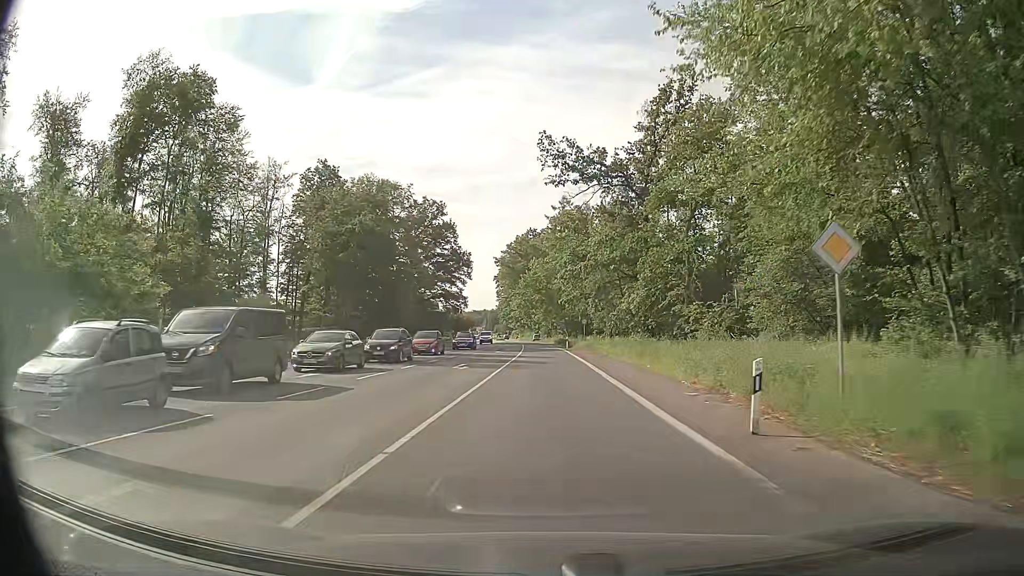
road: primary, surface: asphalt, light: Day
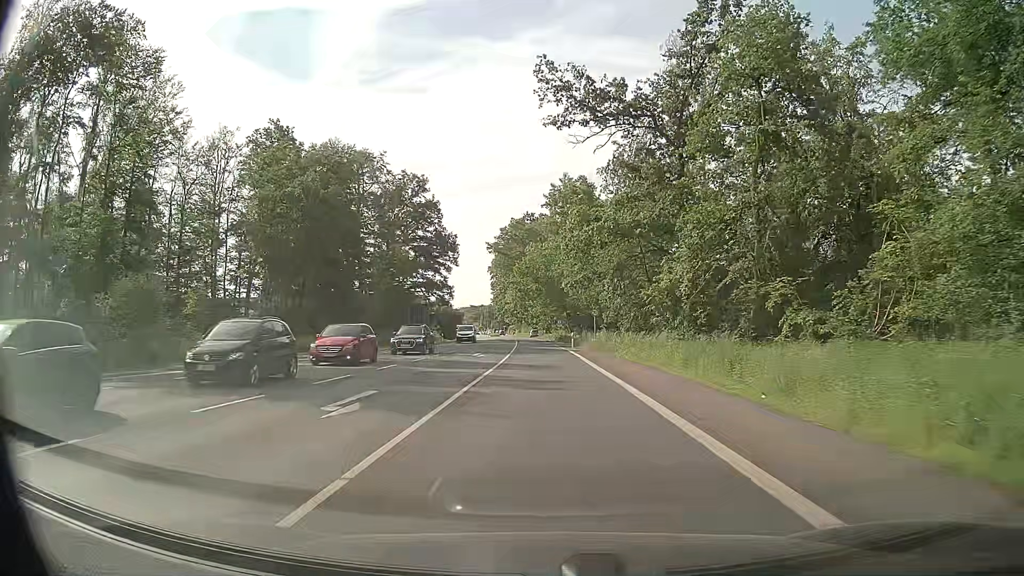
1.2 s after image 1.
(-0.1, +16.0) m; 0°
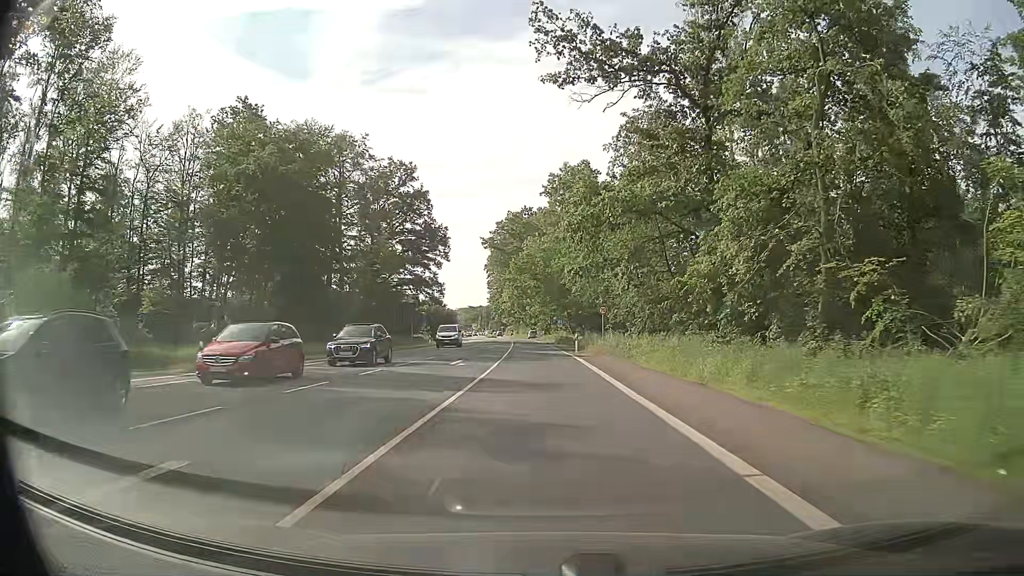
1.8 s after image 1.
(0.0, +8.0) m; 0°
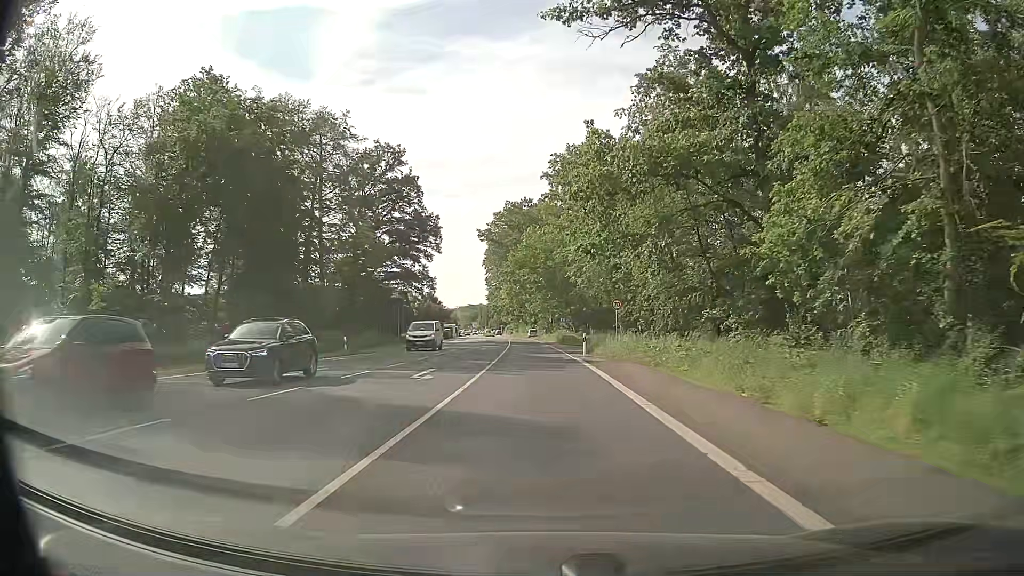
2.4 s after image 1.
(0.0, +7.9) m; 0°
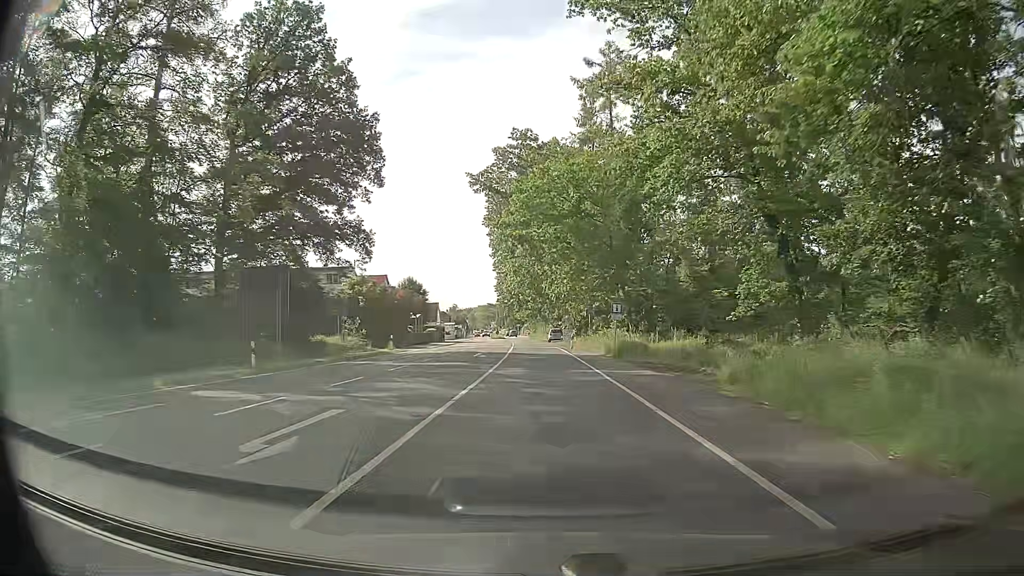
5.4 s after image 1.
(-0.7, +38.8) m; -2°
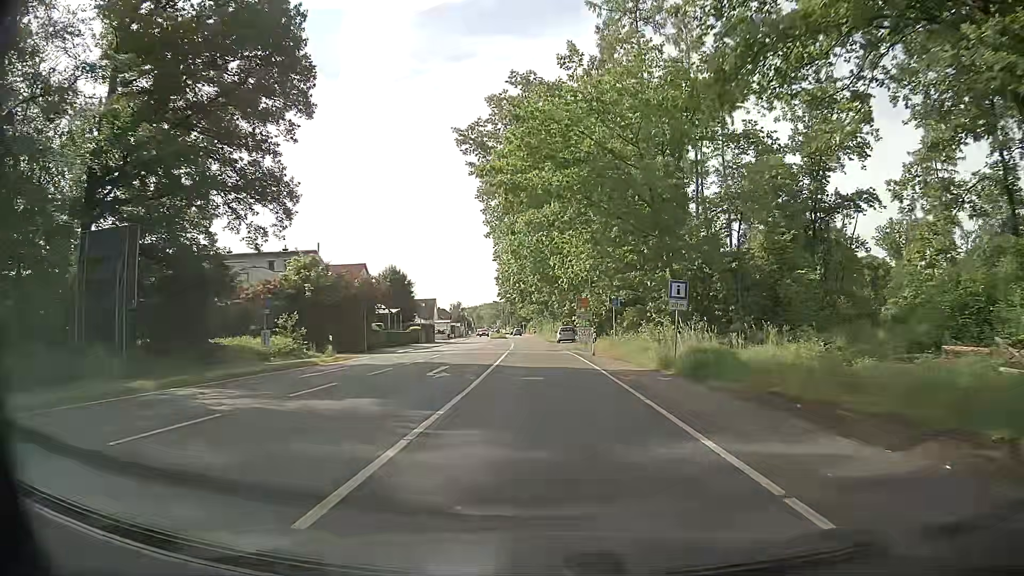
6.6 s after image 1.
(-0.2, +15.3) m; -2°
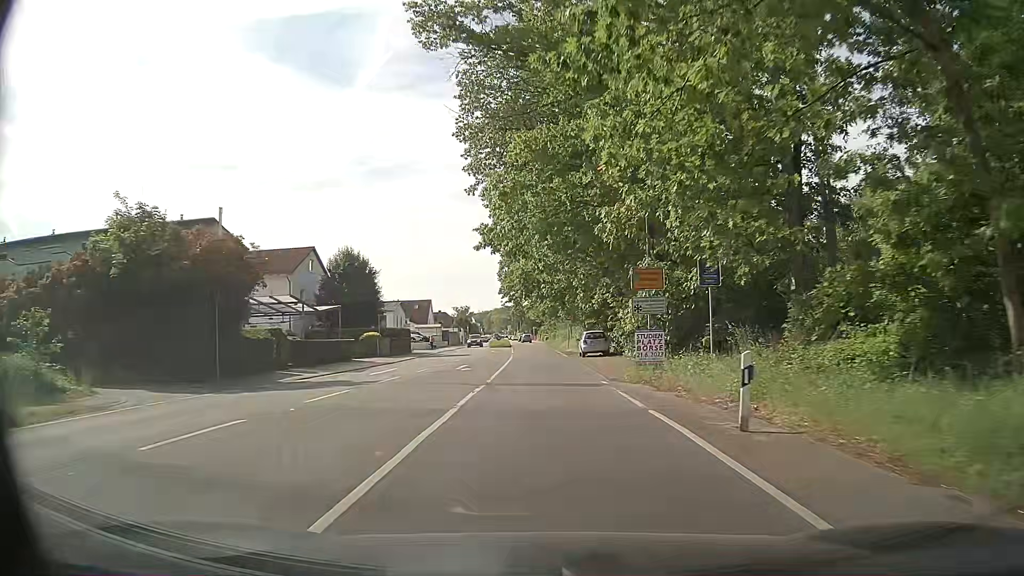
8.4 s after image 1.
(+0.1, +22.8) m; 0°
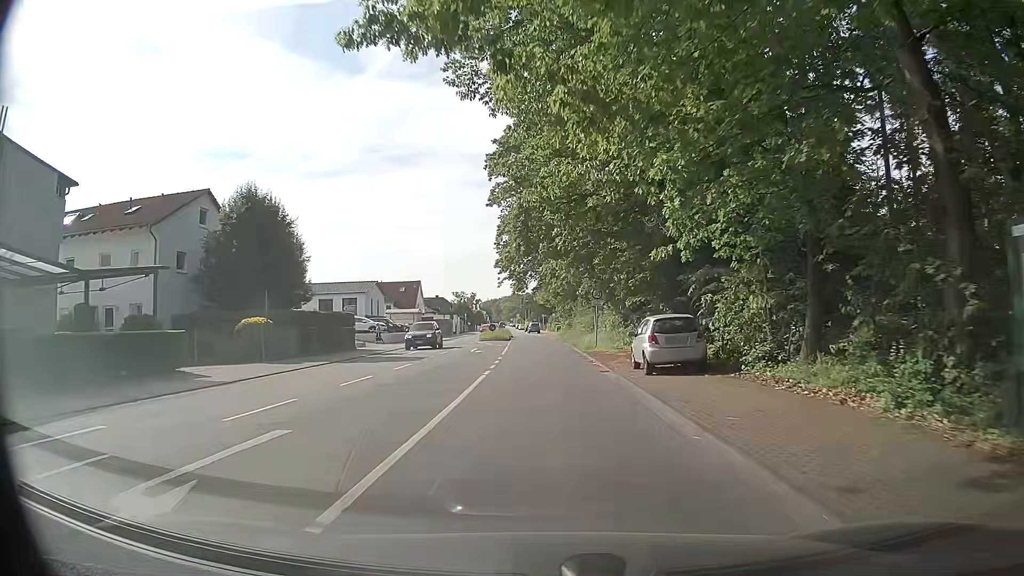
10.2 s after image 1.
(-0.2, +22.2) m; -1°
(0, +10) (0, +20) (0, +30) (-1, +40) (-1, +50) (-1, +60) (-2, +70) (-2, +80) (-3, +90) (-4, +100) m
